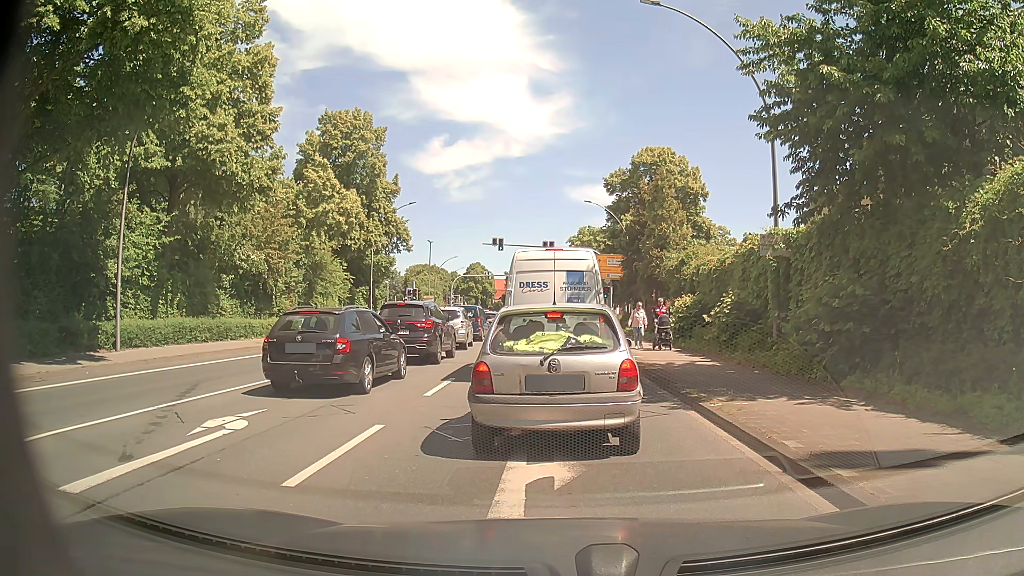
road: primary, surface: asphalt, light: Day
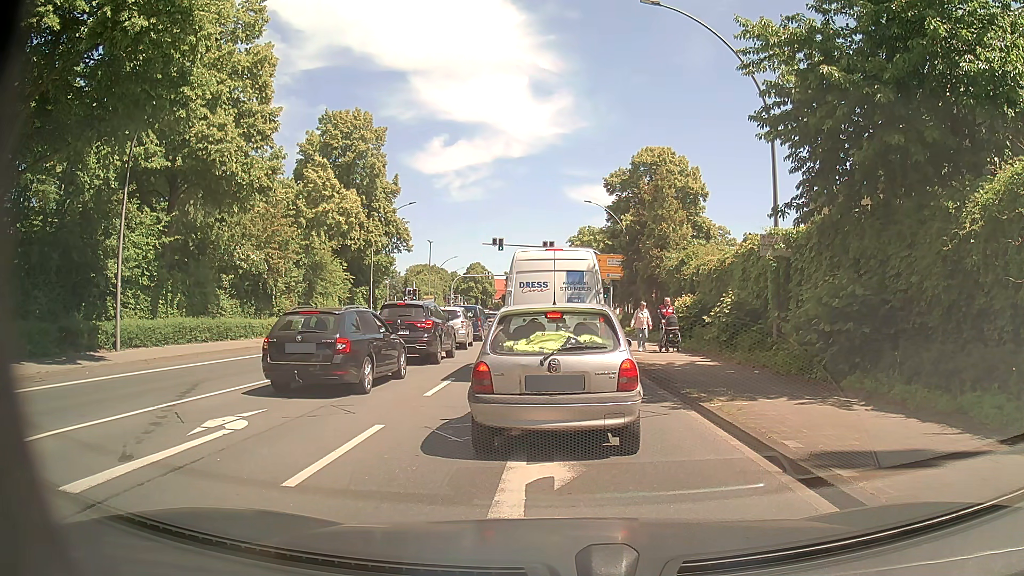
(0.0, 0.0) m; 0°
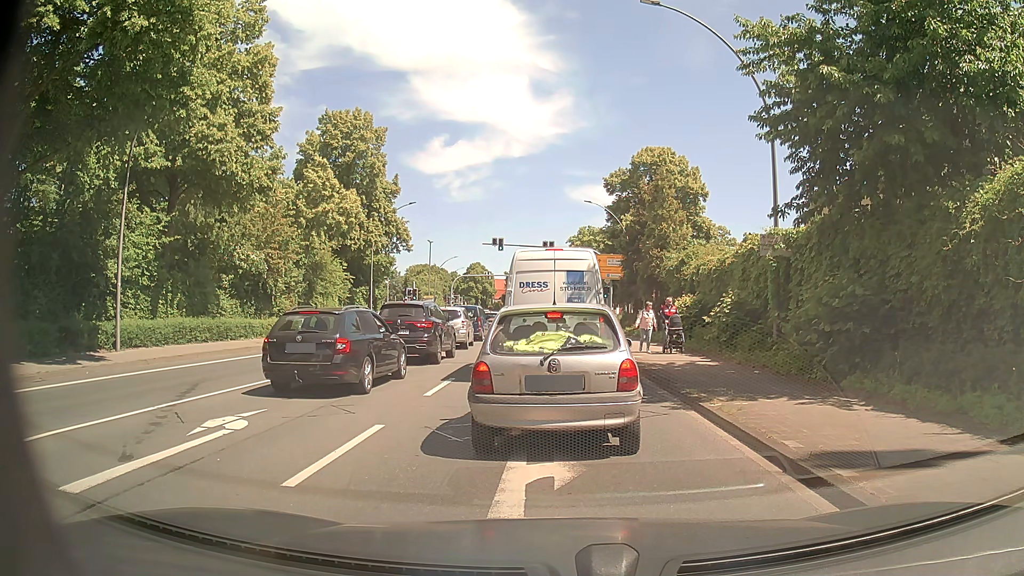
(0.0, 0.0) m; 0°
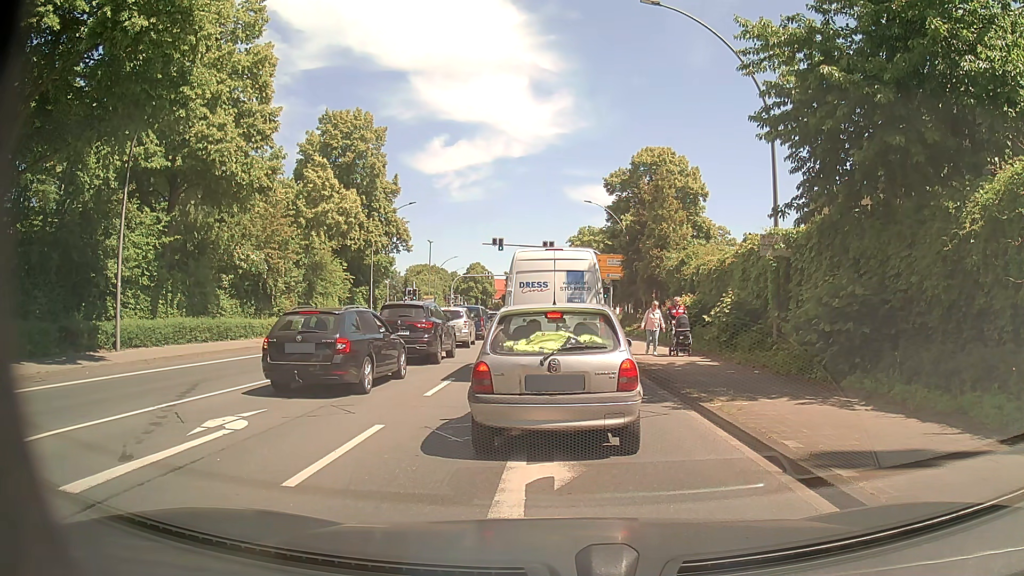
(0.0, 0.0) m; 0°
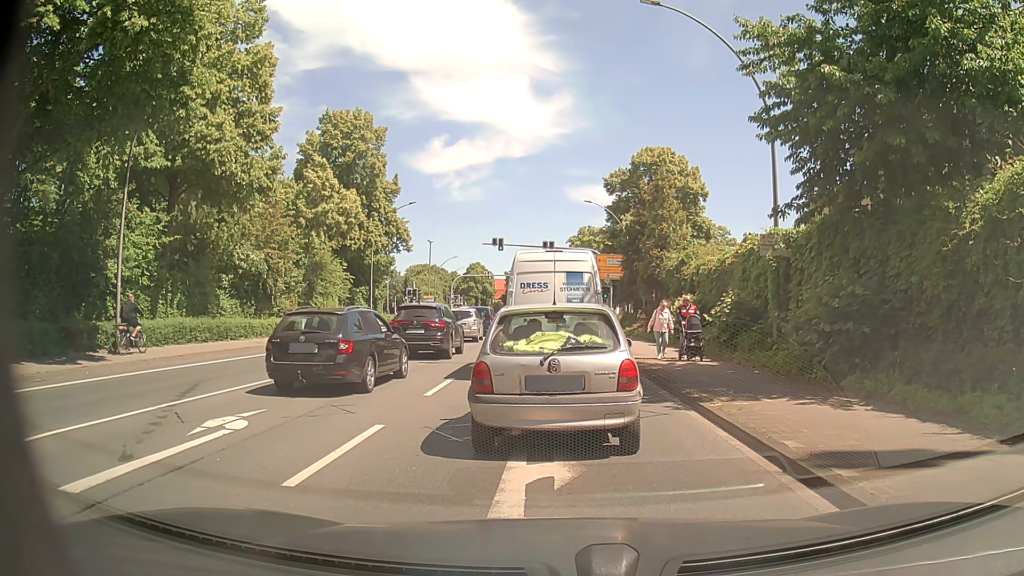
(0.0, 0.0) m; 0°
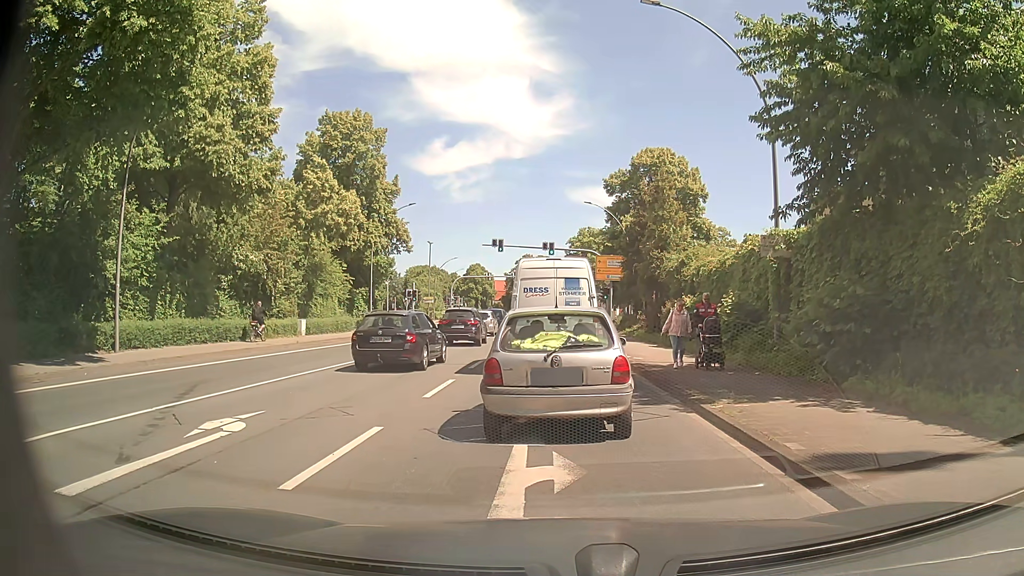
(0.0, 0.0) m; 0°
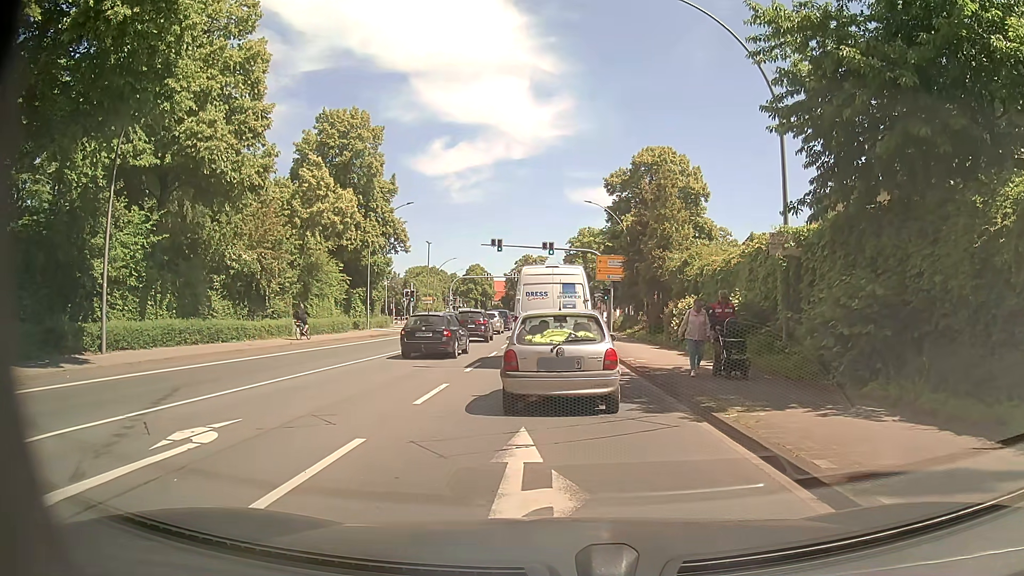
(0.0, +0.8) m; 0°
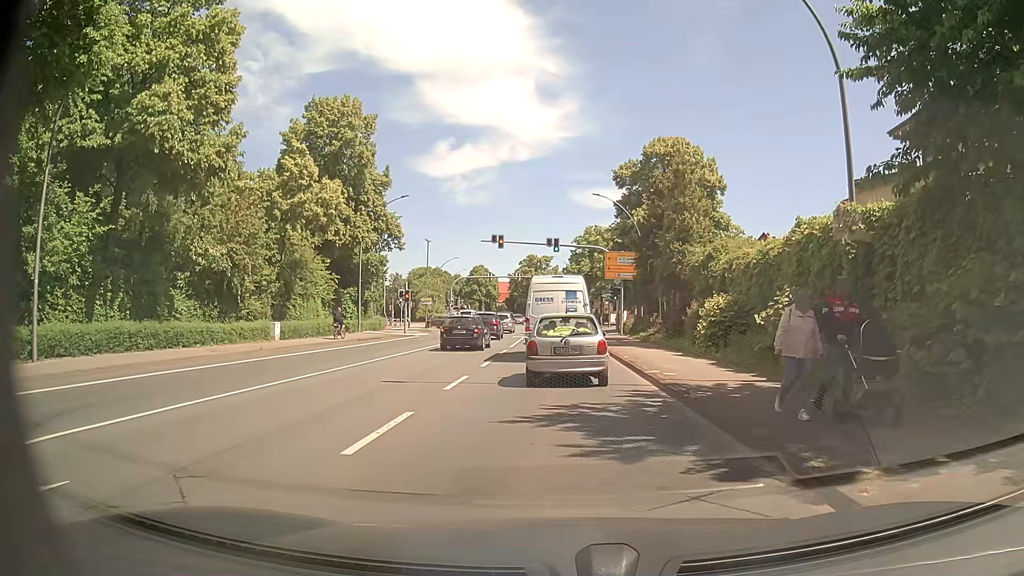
(+0.1, +4.0) m; -1°
(0, +10) (+1, +20) (+1, +30) (+1, +40) (+1, +50) (+2, +60) (+2, +70) (+2, +80) (+2, +90) (+1, +100) m
